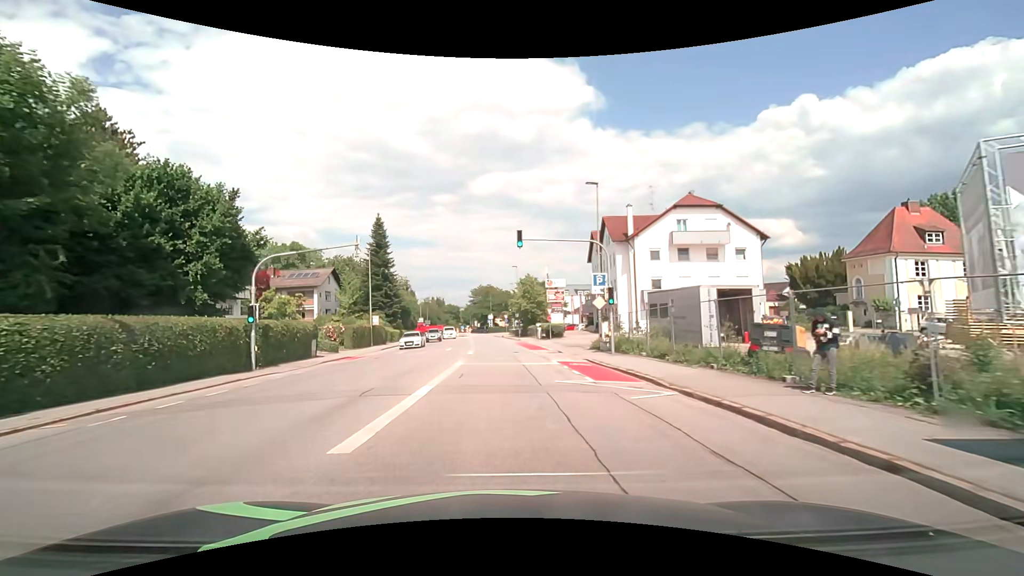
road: tertiary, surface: asphalt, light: Day
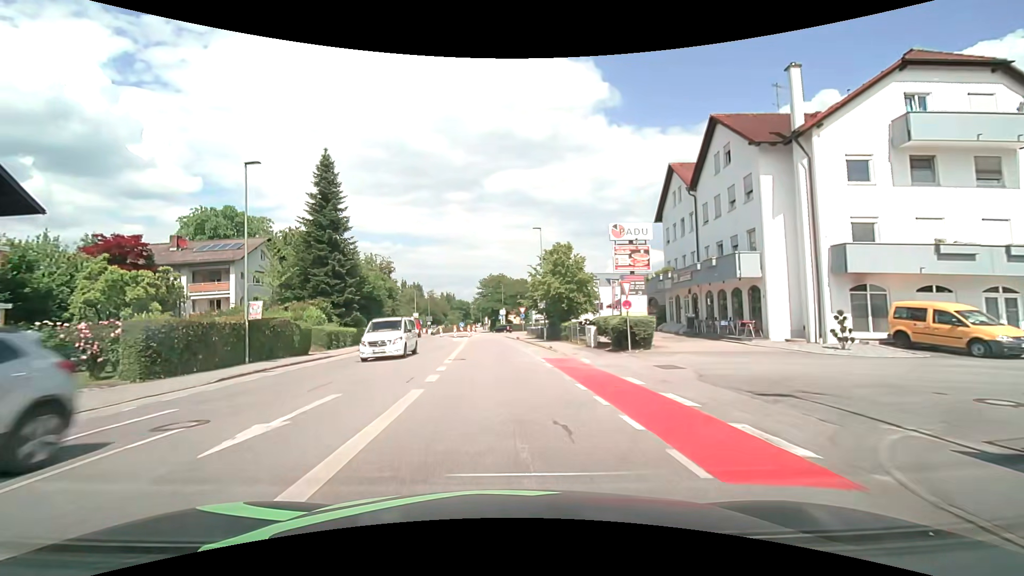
(-0.4, +27.0) m; -1°
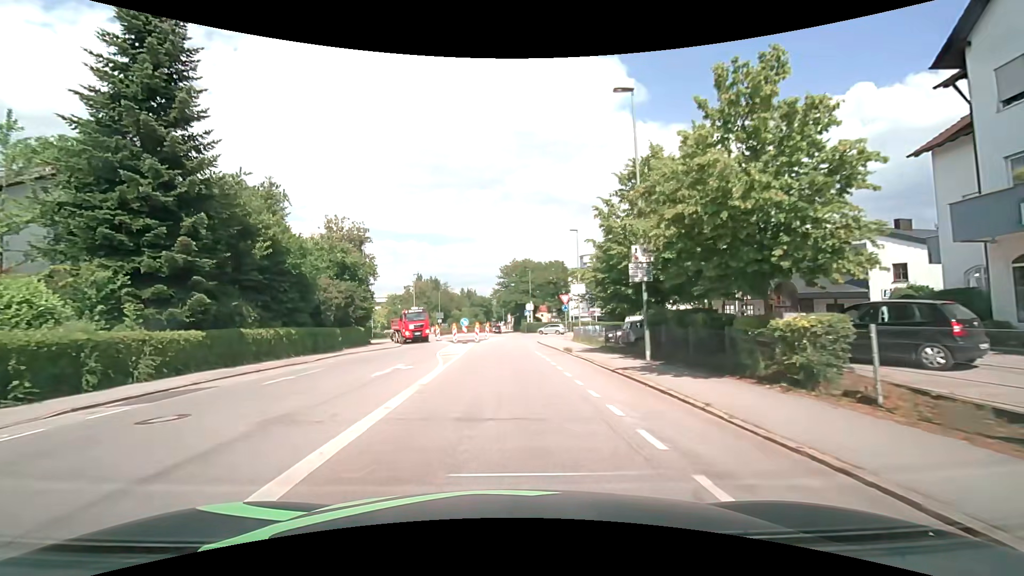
(-1.0, +26.7) m; -3°
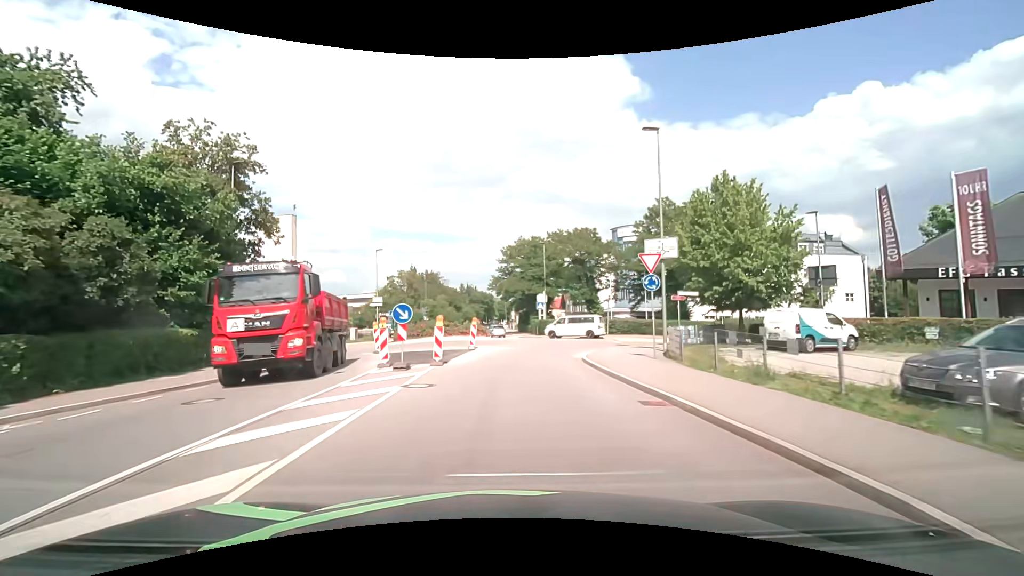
(-0.2, +24.4) m; 0°
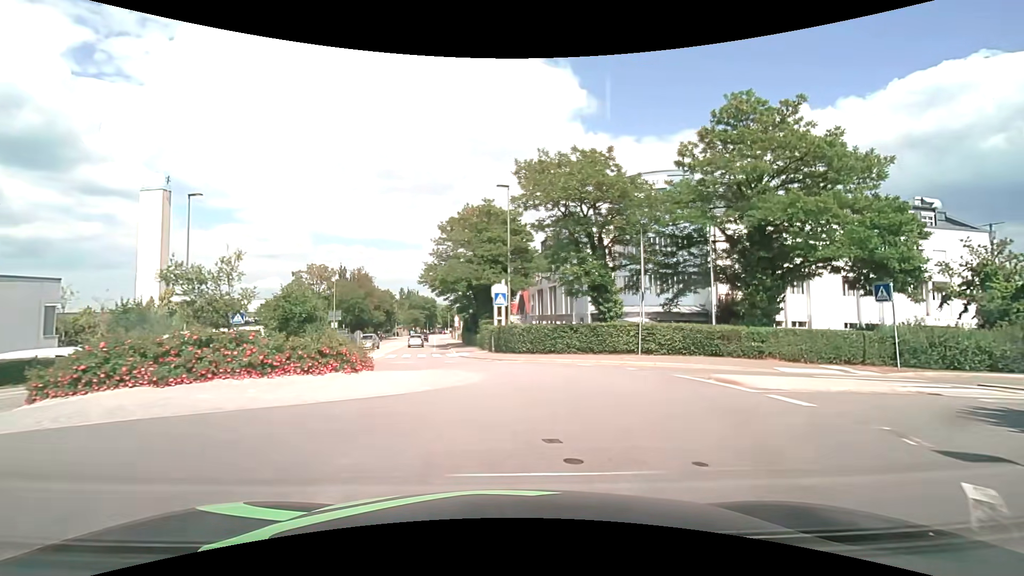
(+0.5, +24.3) m; +6°
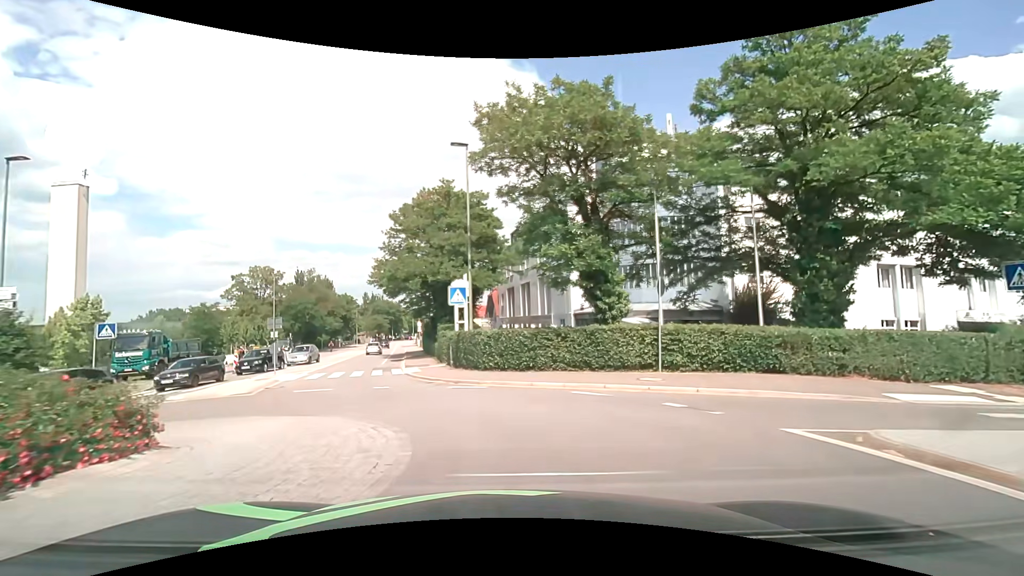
(+0.3, +7.6) m; +3°
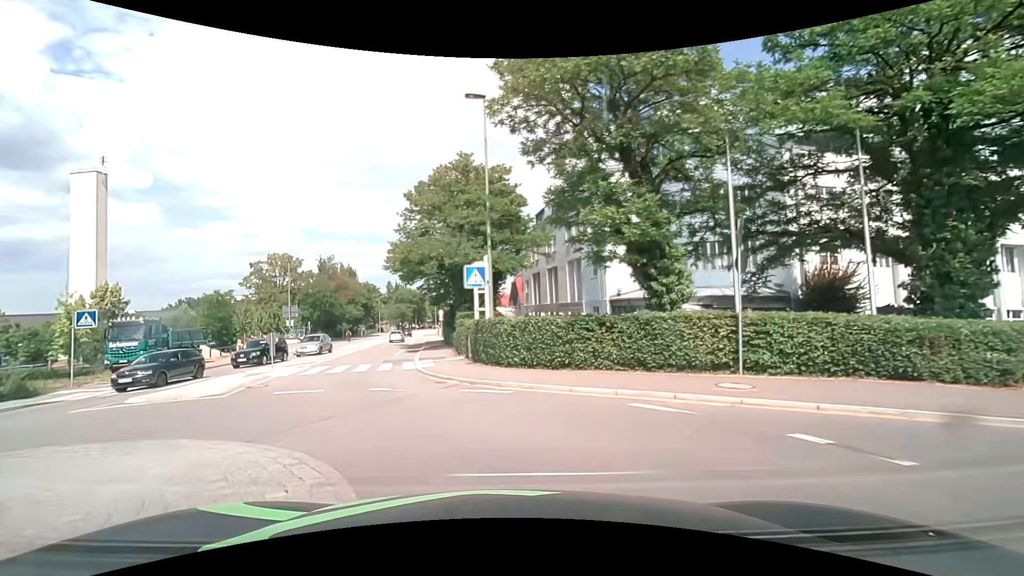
(-0.1, +3.7) m; -2°
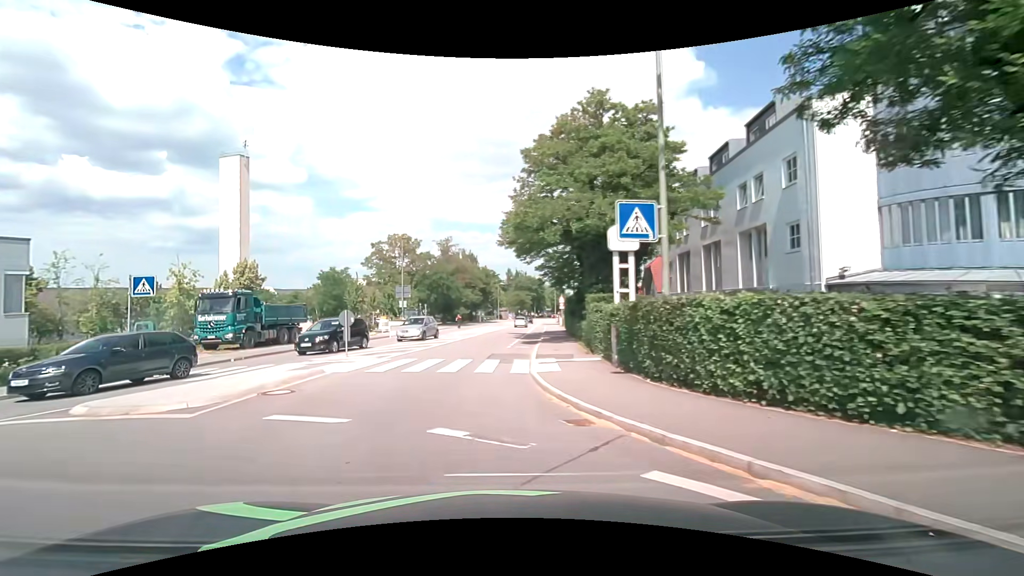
(-0.9, +8.0) m; -13°
(-1, +10) (-2, +20) (-2, +30) (-1, +40) (-1, +50) (0, +60) (+1, +70) (+2, +80) (+3, +90) (+3, +100) m
